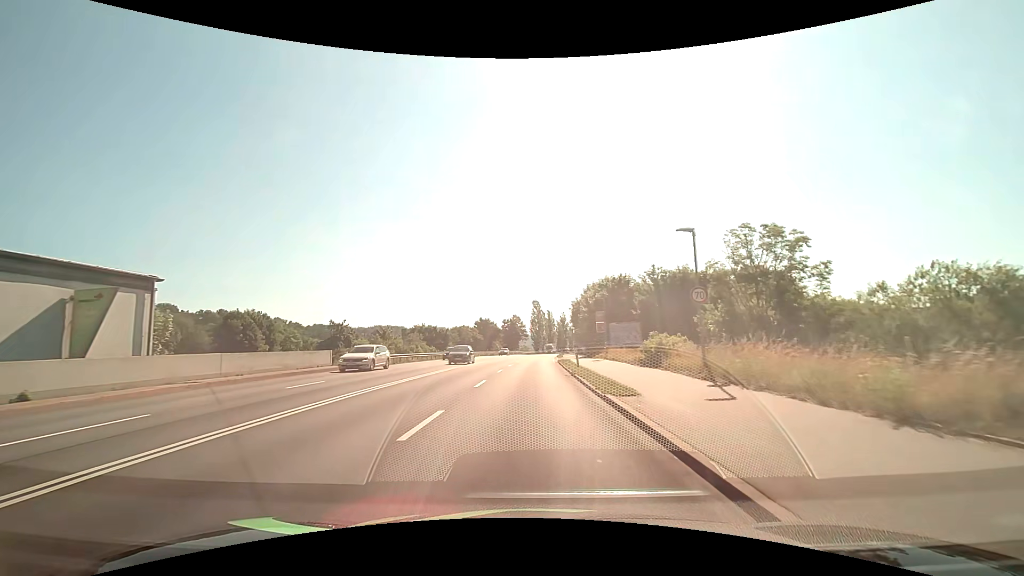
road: primary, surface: asphalt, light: Day
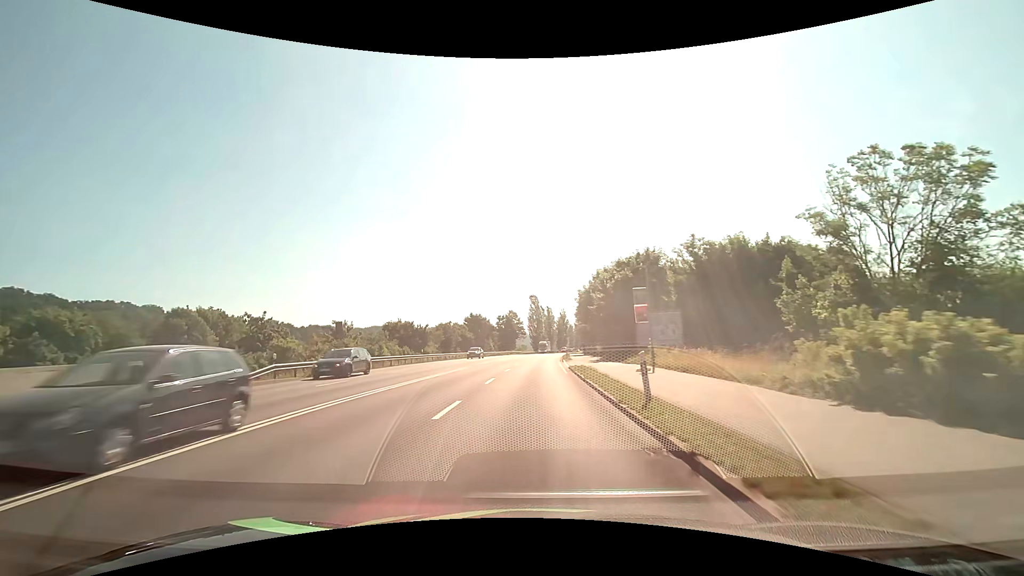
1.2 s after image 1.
(0.0, +16.1) m; 0°
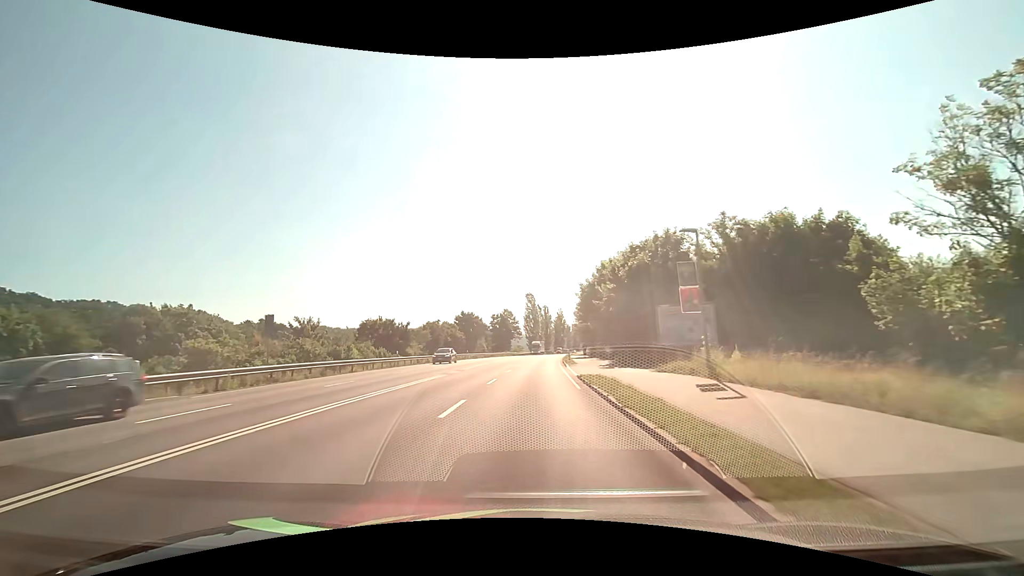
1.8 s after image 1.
(0.0, +8.3) m; +1°
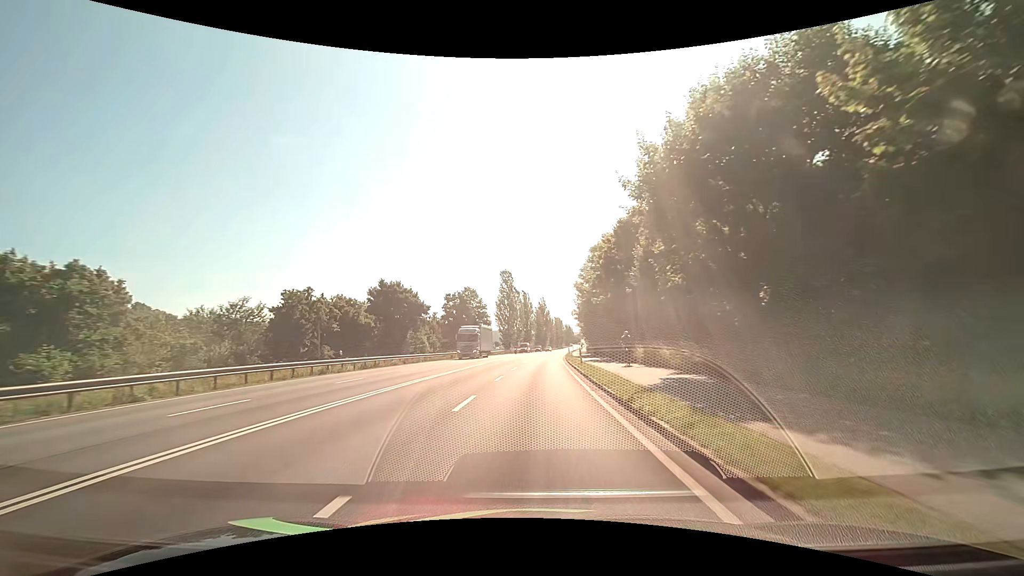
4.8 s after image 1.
(+0.7, +44.4) m; +2°
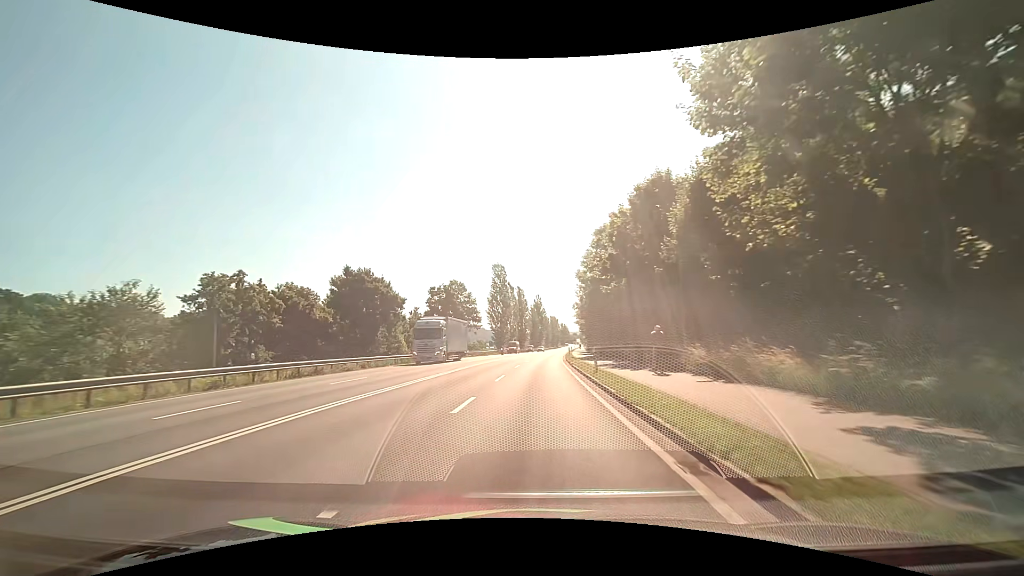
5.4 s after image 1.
(+0.1, +9.4) m; 0°
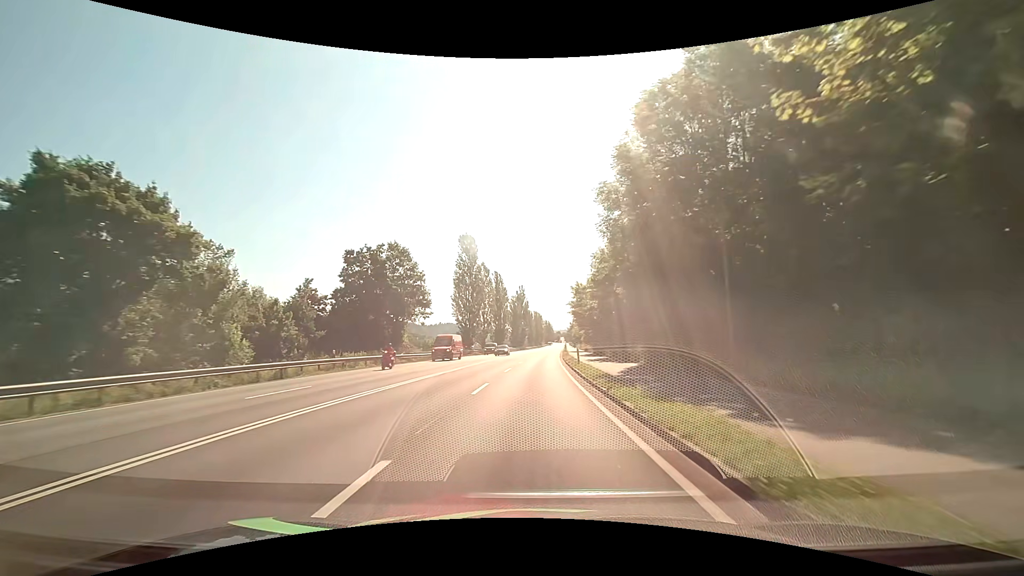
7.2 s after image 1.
(+0.7, +29.3) m; +3°
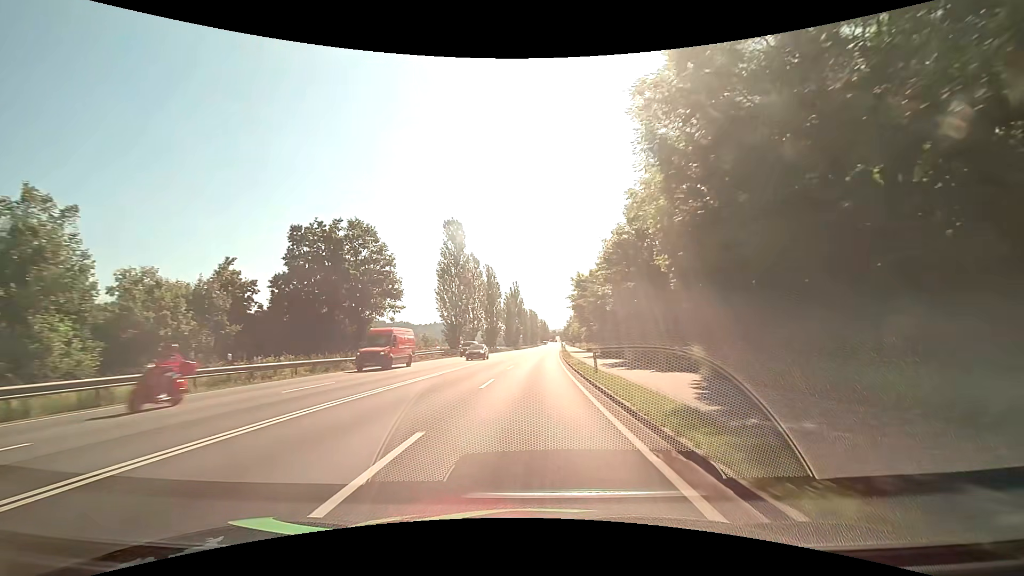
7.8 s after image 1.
(0.0, +10.1) m; 0°
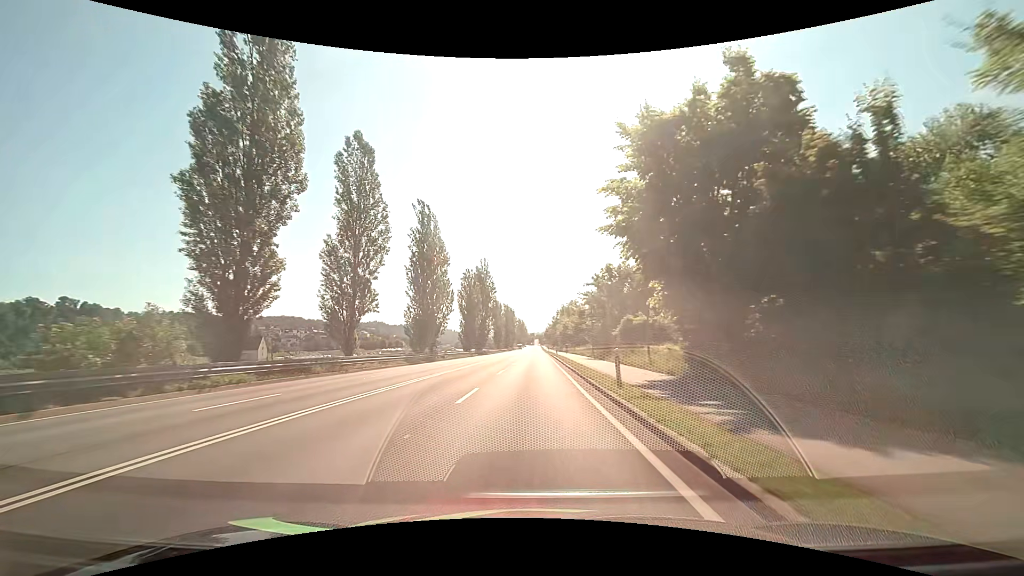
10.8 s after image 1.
(+1.3, +51.8) m; +3°
(0, +10) (0, +20) (0, +30) (0, +40) (0, +50) (0, +60) (+1, +70) (+1, +80) (+1, +90) (+1, +100) m
